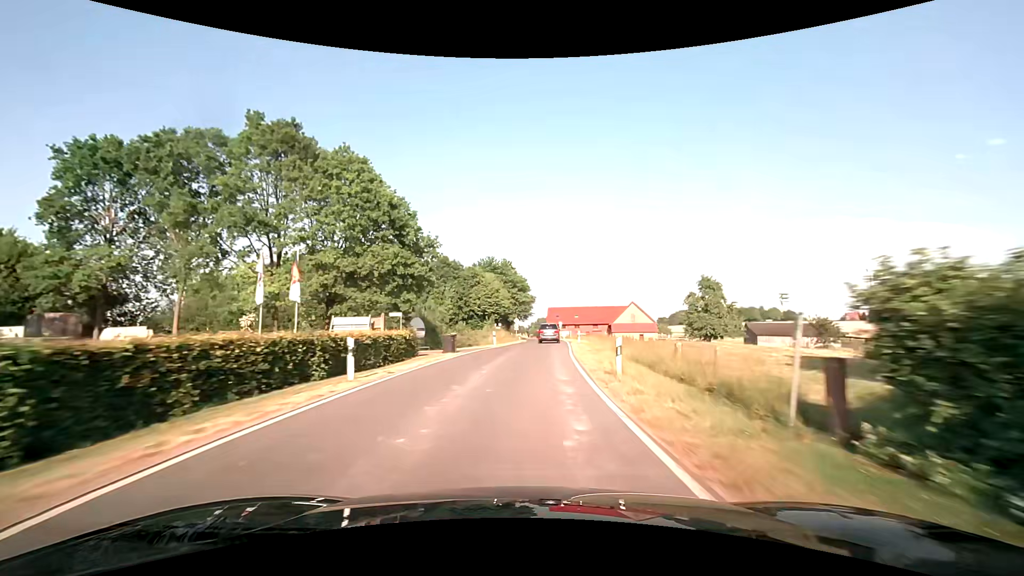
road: tertiary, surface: asphalt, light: Day
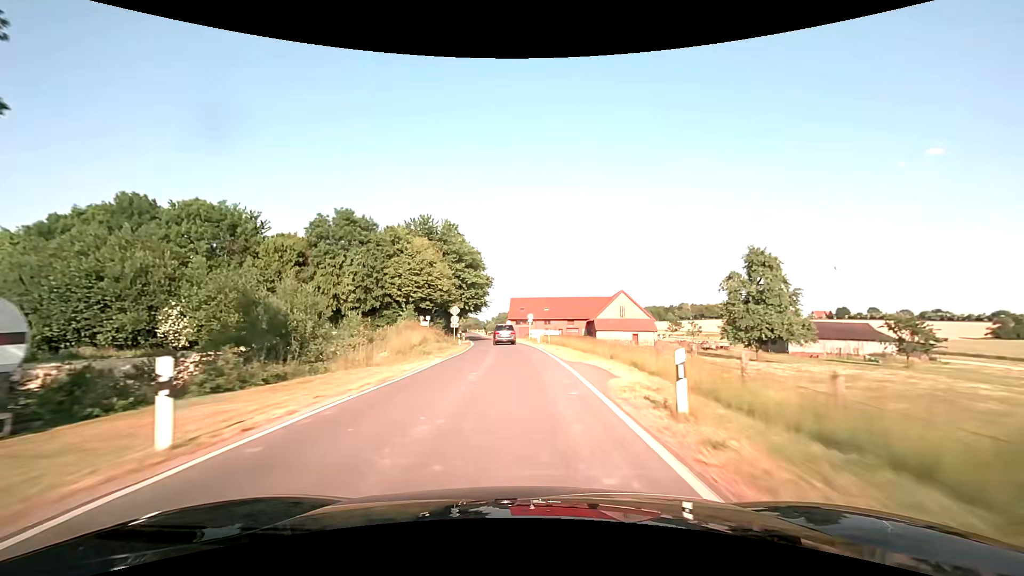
(+1.5, +32.9) m; +5°
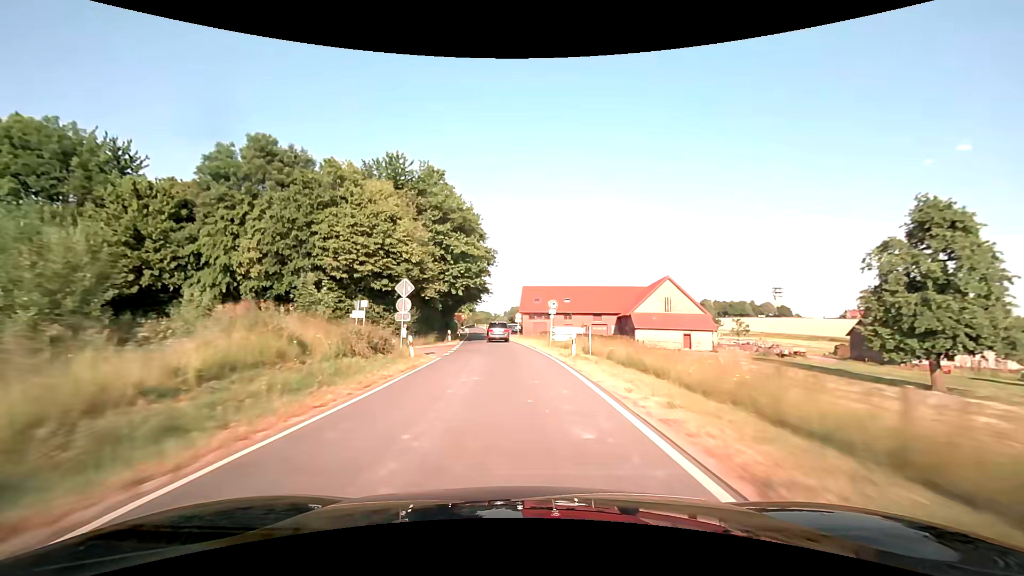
(-0.2, +21.7) m; -1°
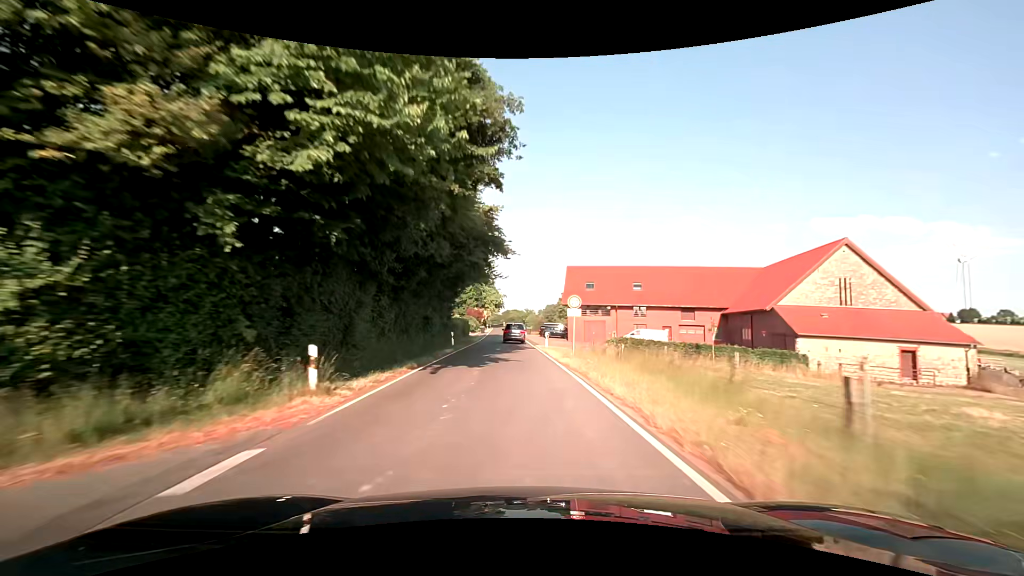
(-1.2, +32.3) m; -4°
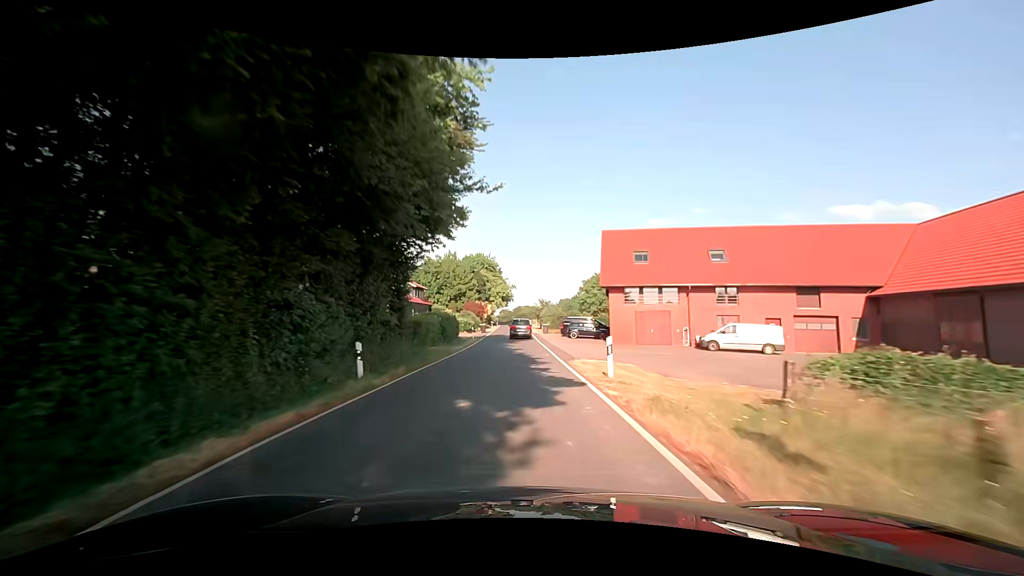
(-0.3, +21.5) m; -1°
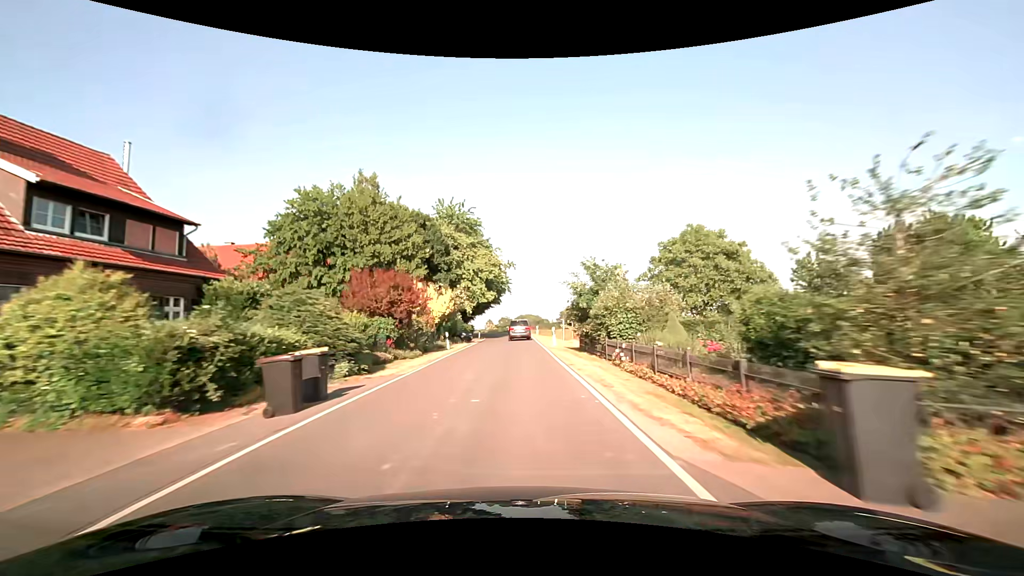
(-0.8, +53.0) m; -1°
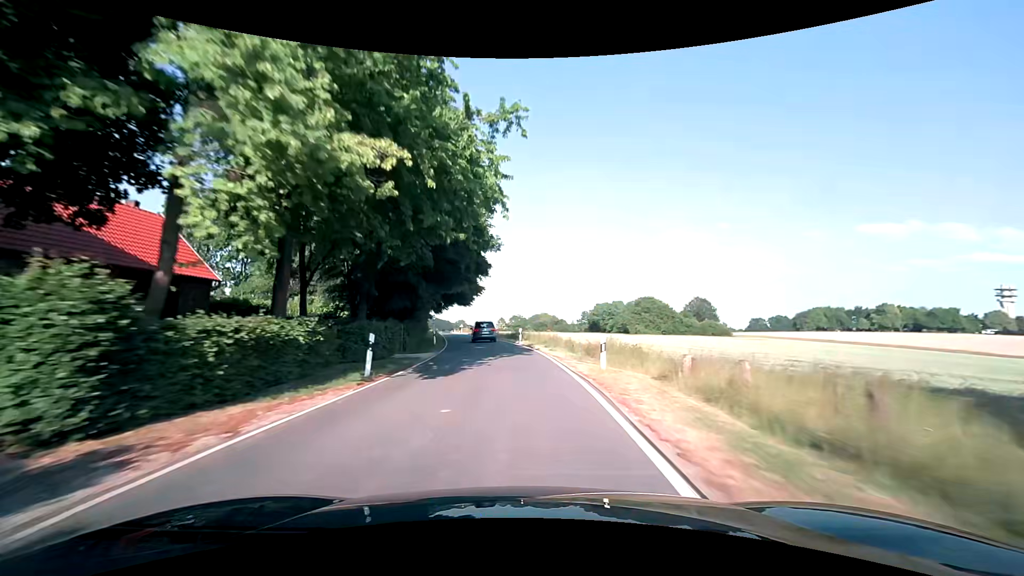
(-0.2, +41.5) m; -1°
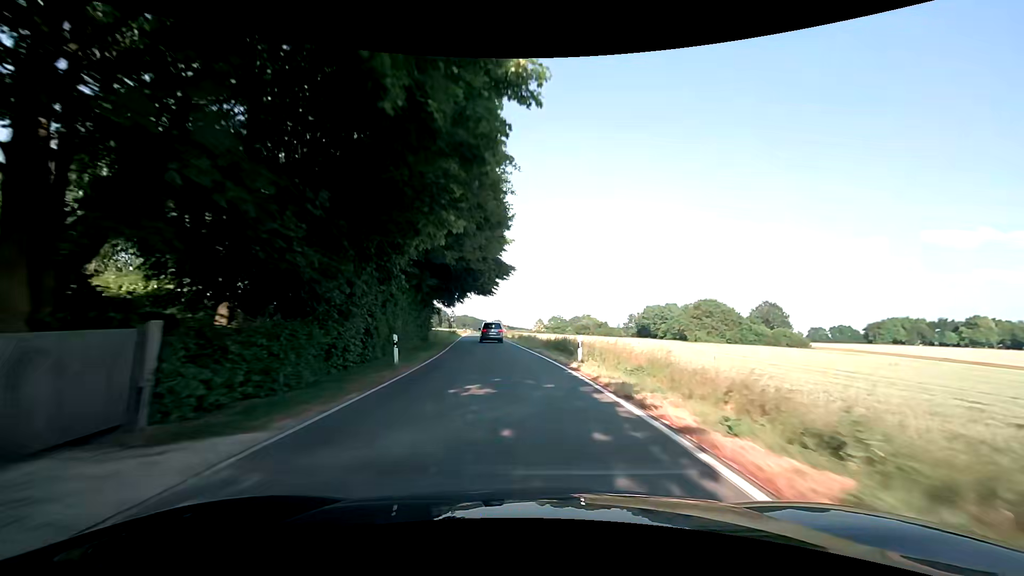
(-0.9, +20.5) m; -4°
(0, +10) (0, +20) (-1, +30) (-2, +40) (-3, +50) (-4, +60) (-5, +70) (-6, +80) (-7, +90) (-8, +100) m
